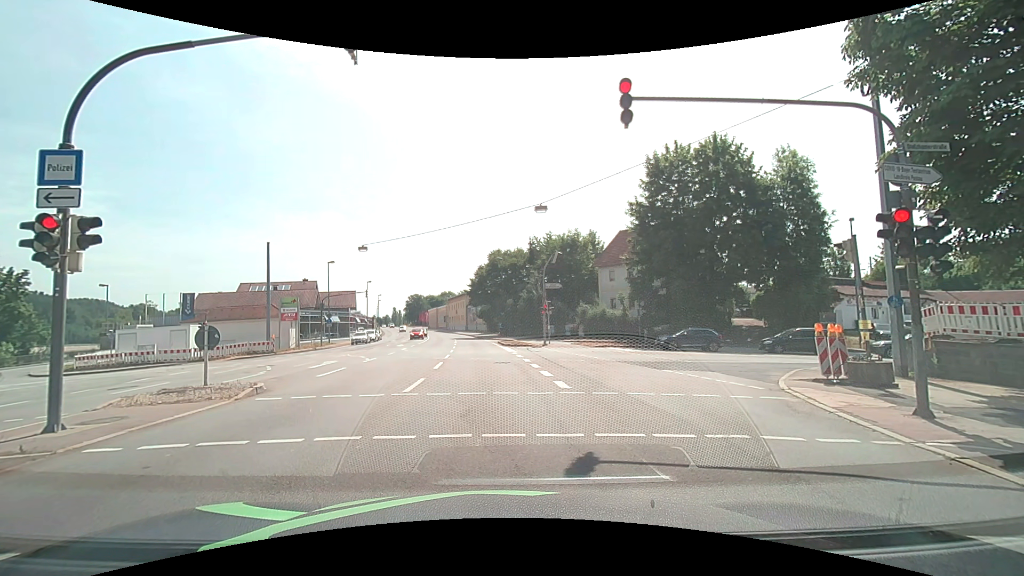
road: primary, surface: asphalt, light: Day
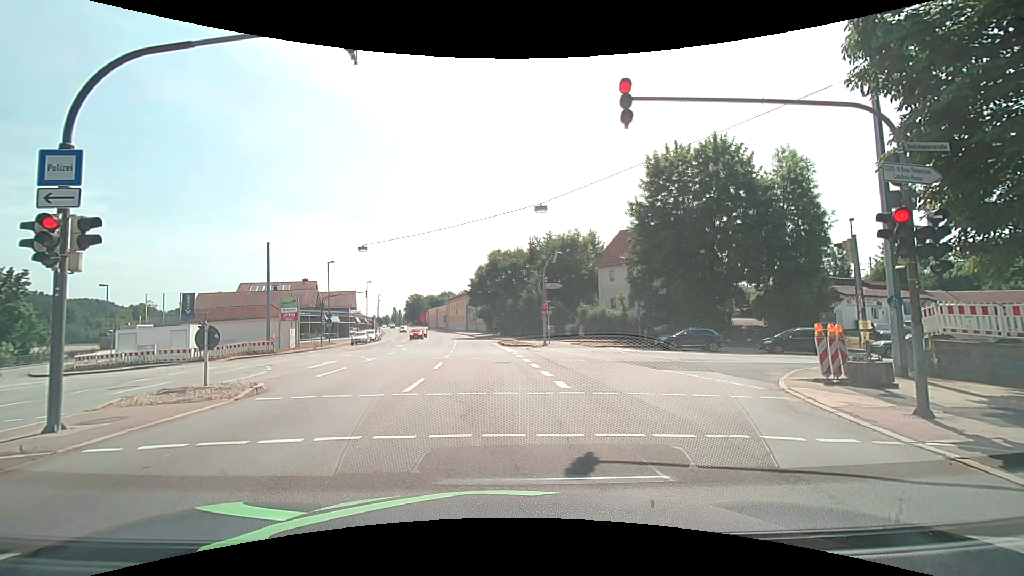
(0.0, 0.0) m; 0°
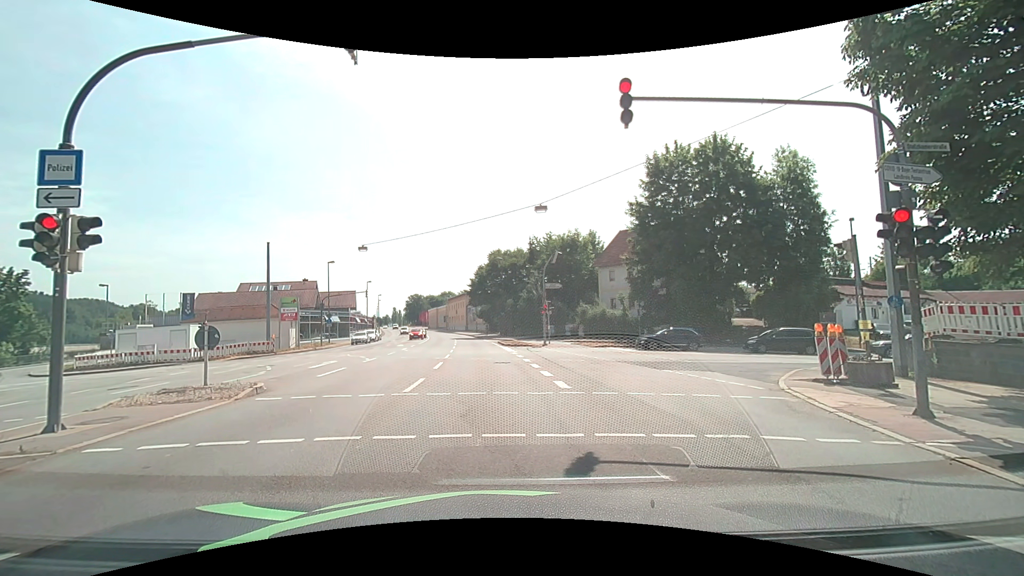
(0.0, 0.0) m; 0°
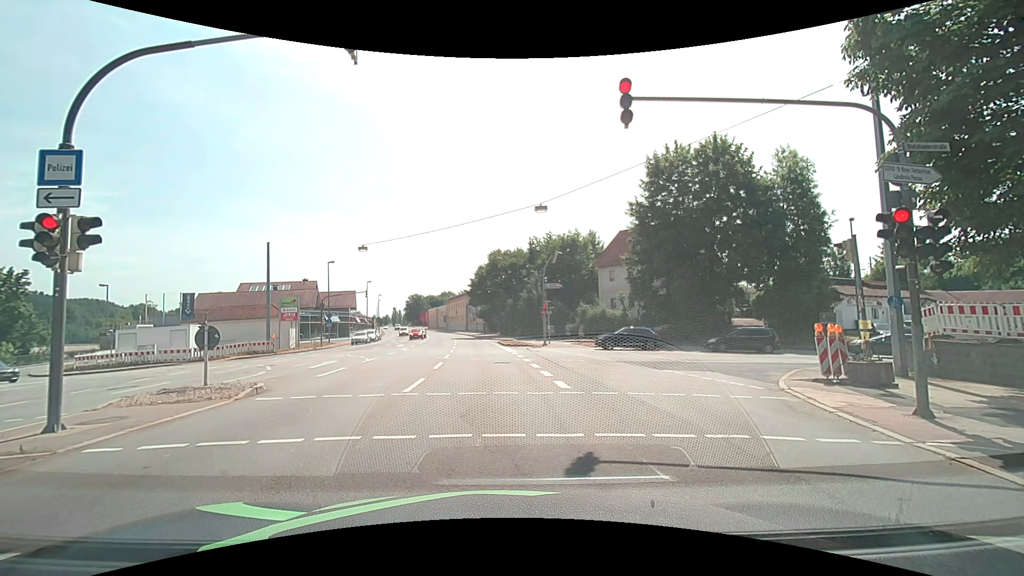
(0.0, 0.0) m; 0°
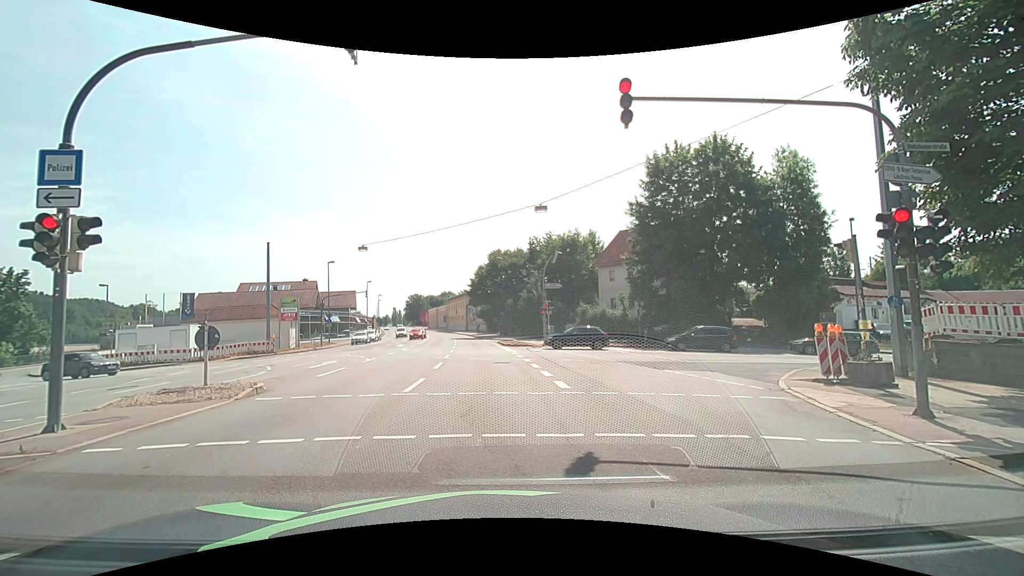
(0.0, 0.0) m; 0°
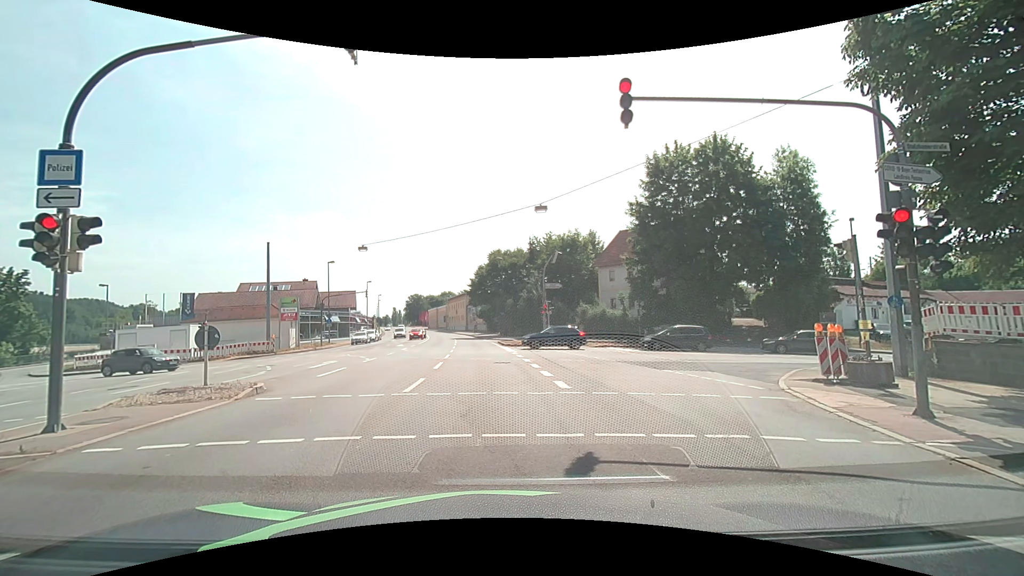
(0.0, 0.0) m; 0°
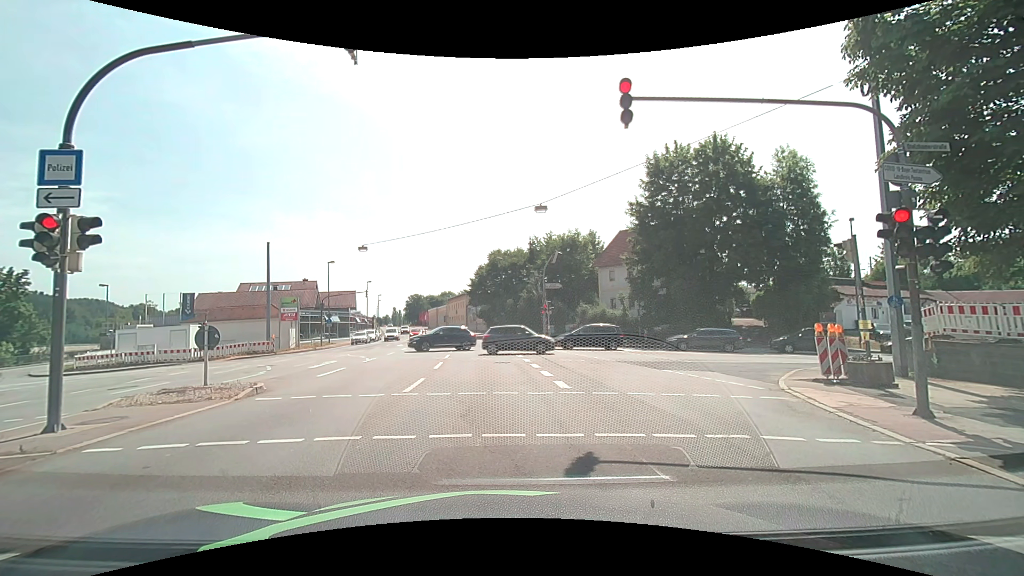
(0.0, 0.0) m; 0°
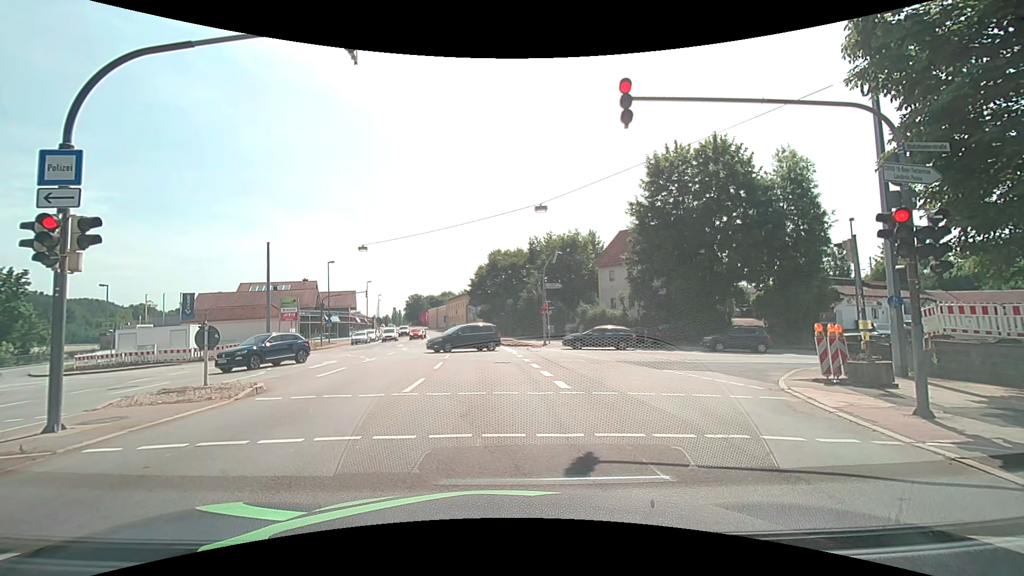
(0.0, 0.0) m; 0°
(0, +10) (-1, +20) (-1, +30) (-2, +40) (-3, +50) (-4, +60) (-5, +70) (-7, +80) (-9, +89) (-11, +99) m
